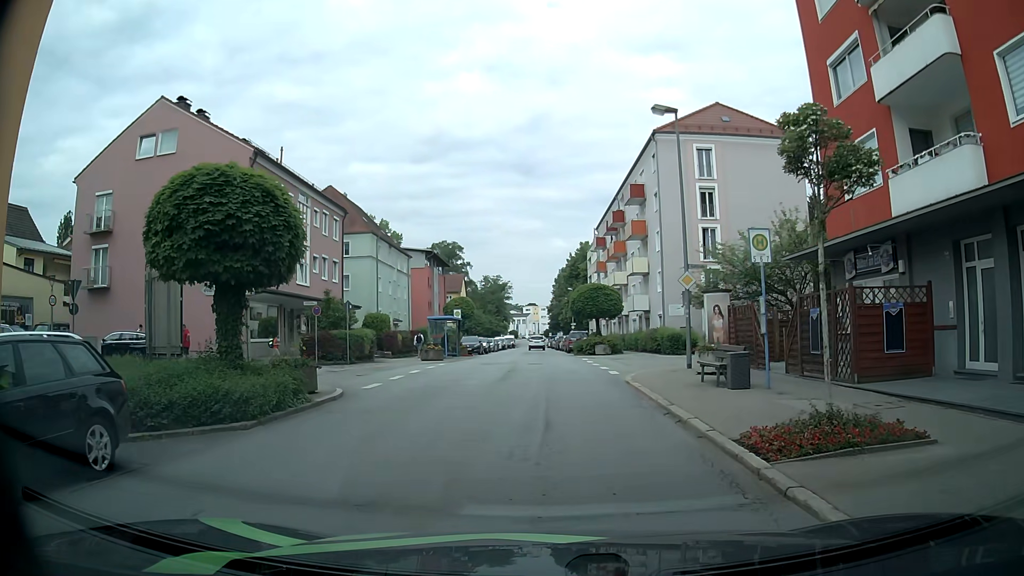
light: Day
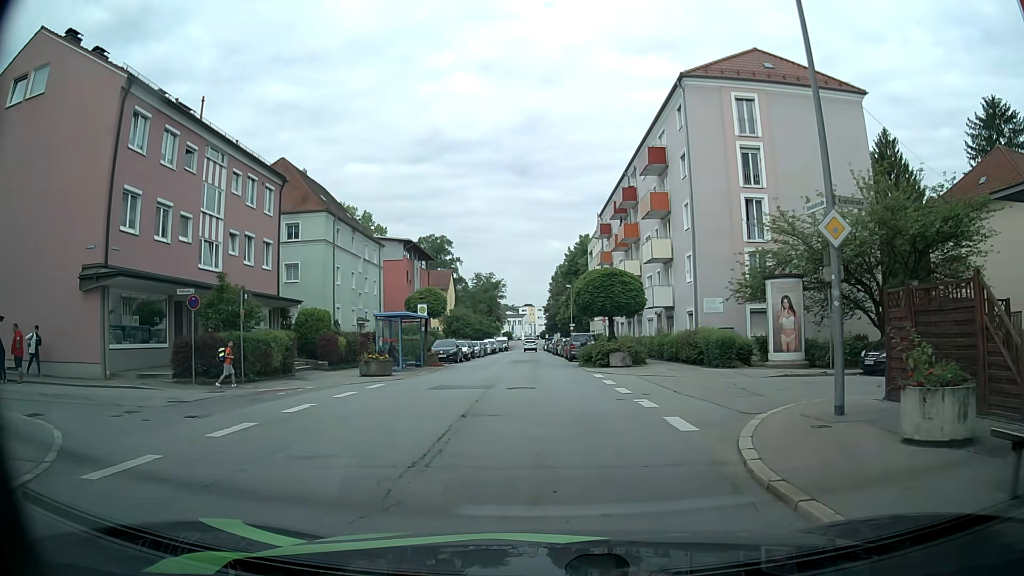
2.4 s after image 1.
(+0.2, +11.0) m; 0°
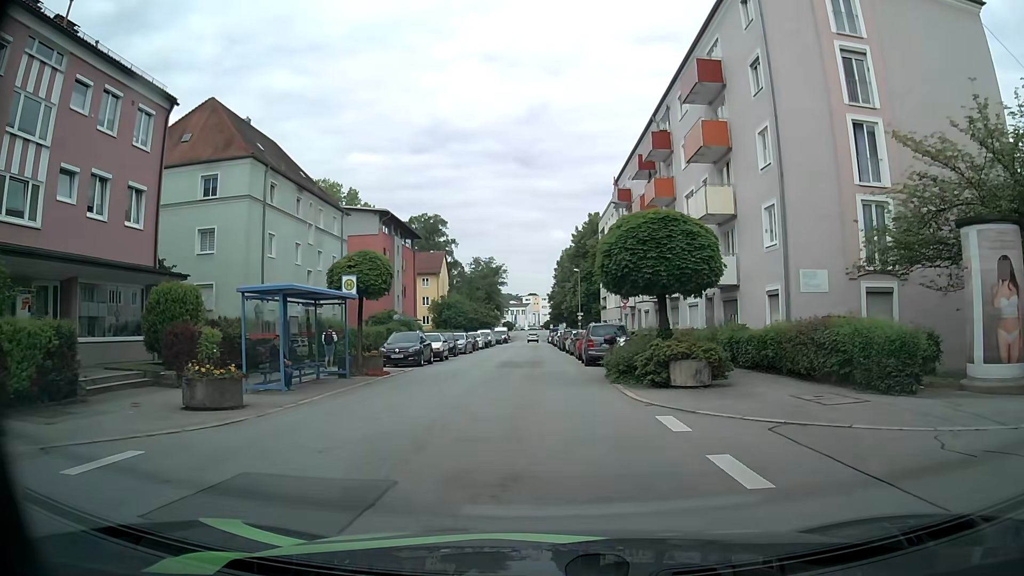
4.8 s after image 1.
(+0.2, +12.8) m; 0°
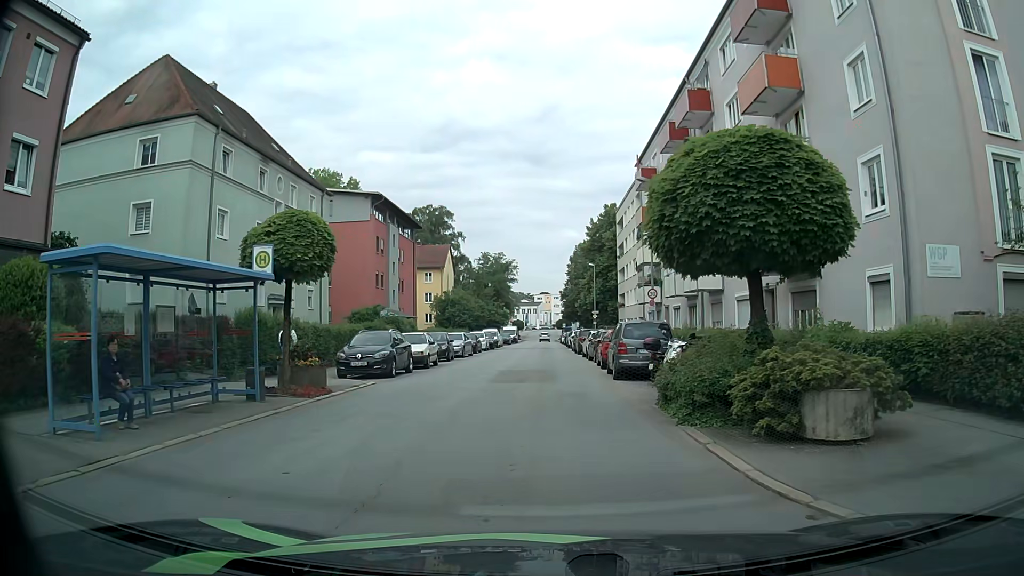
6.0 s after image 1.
(0.0, +7.1) m; +1°
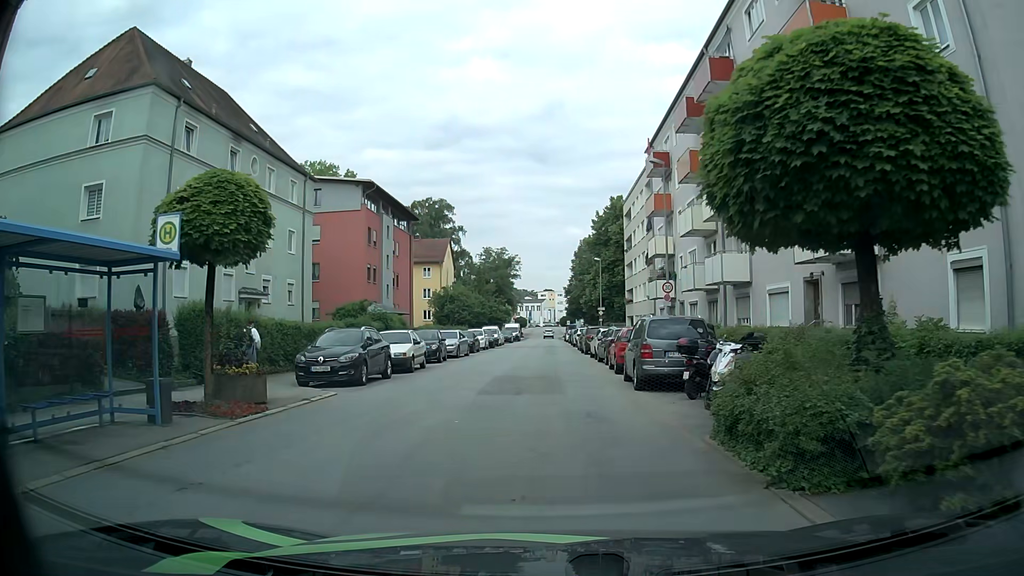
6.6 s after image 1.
(-0.1, +3.8) m; -2°
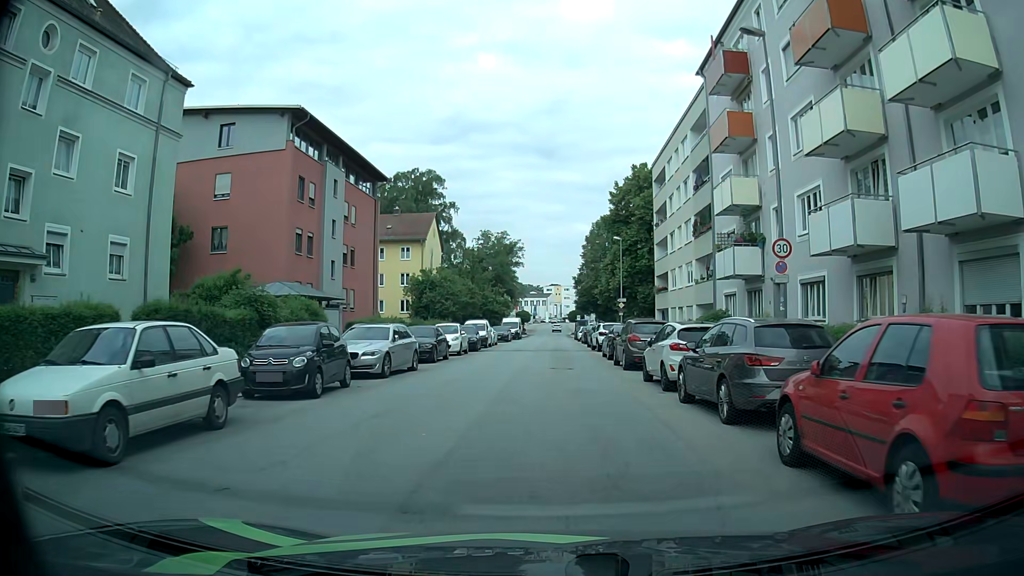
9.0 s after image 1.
(-0.1, +16.7) m; -1°
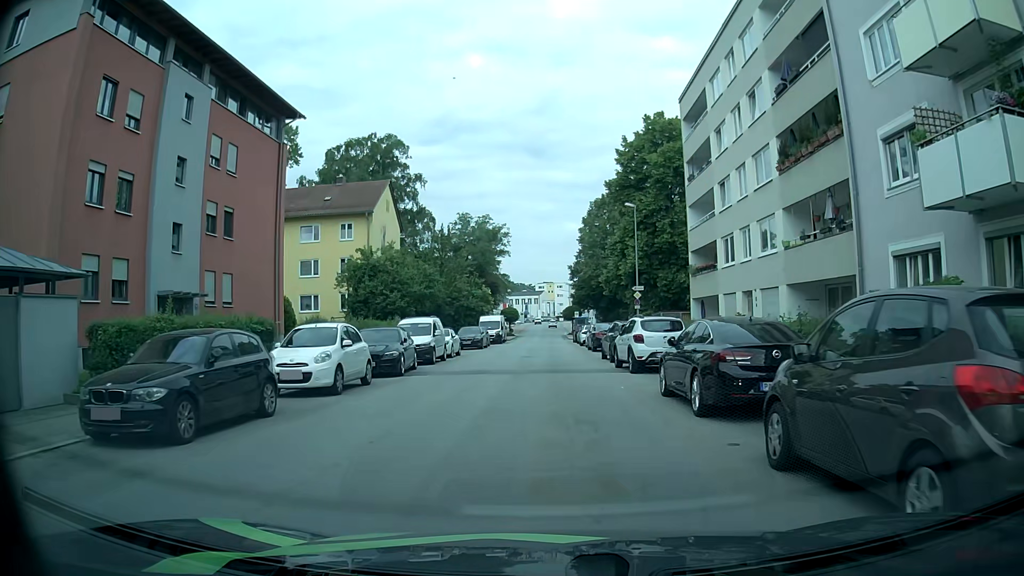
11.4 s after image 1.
(+0.5, +17.7) m; +2°
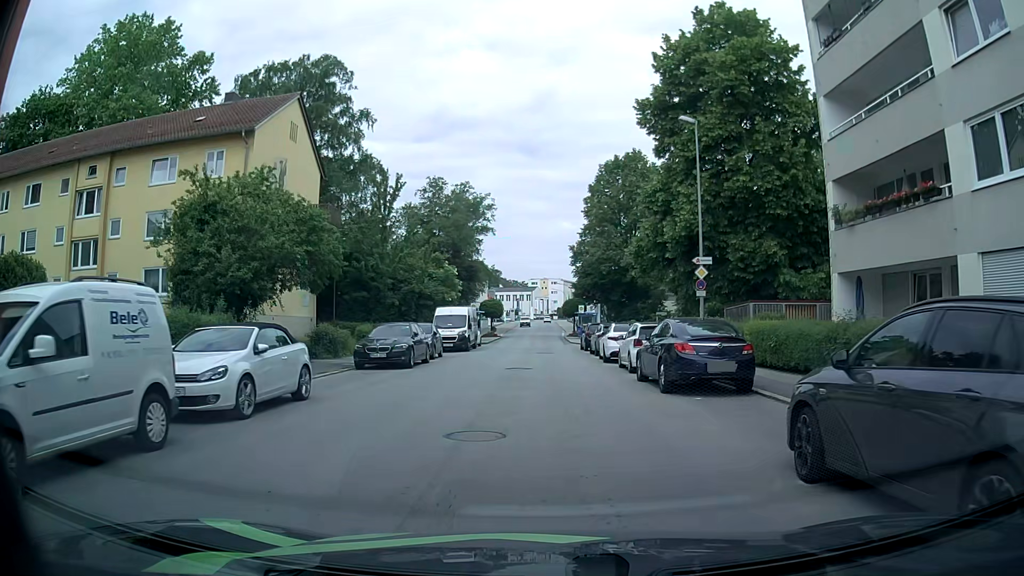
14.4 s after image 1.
(-0.3, +21.4) m; 0°
